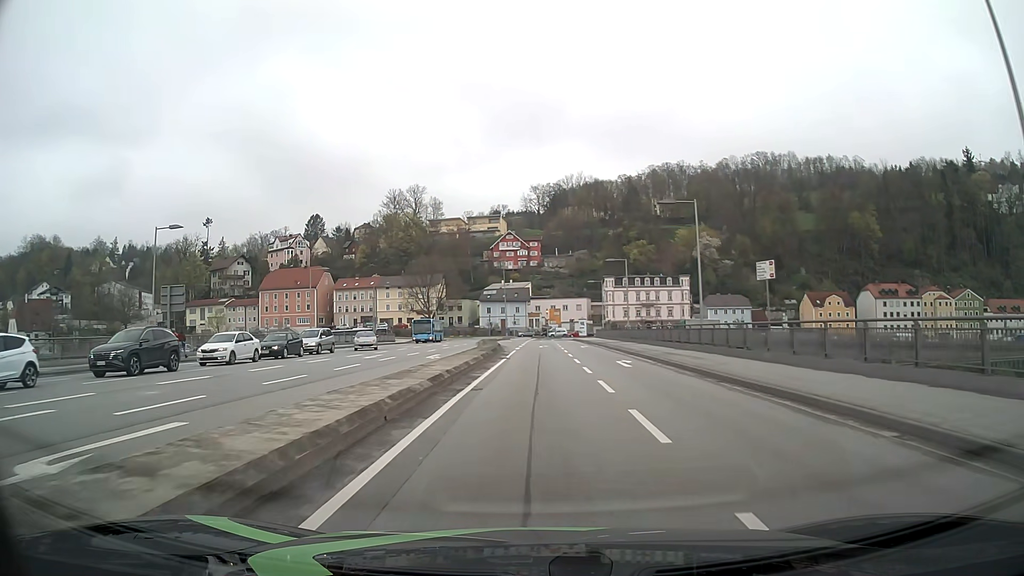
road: primary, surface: asphalt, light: Day
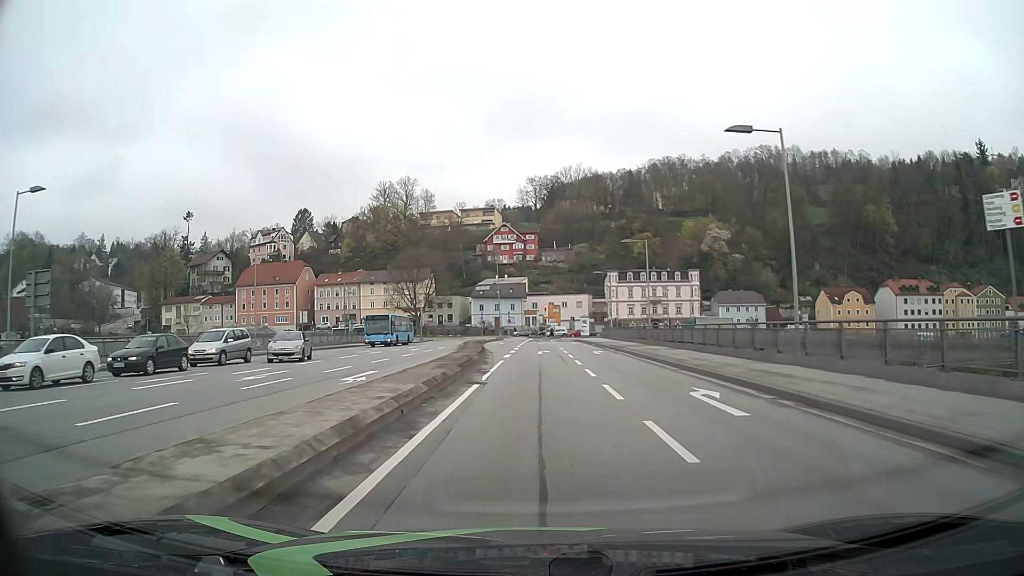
(0.0, +13.2) m; 0°
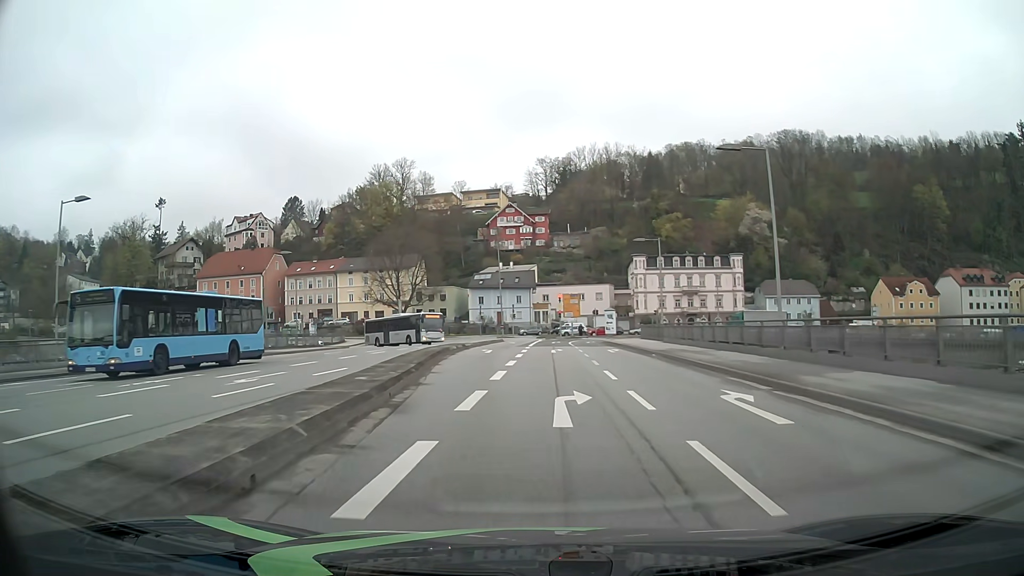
(+0.1, +26.0) m; -1°
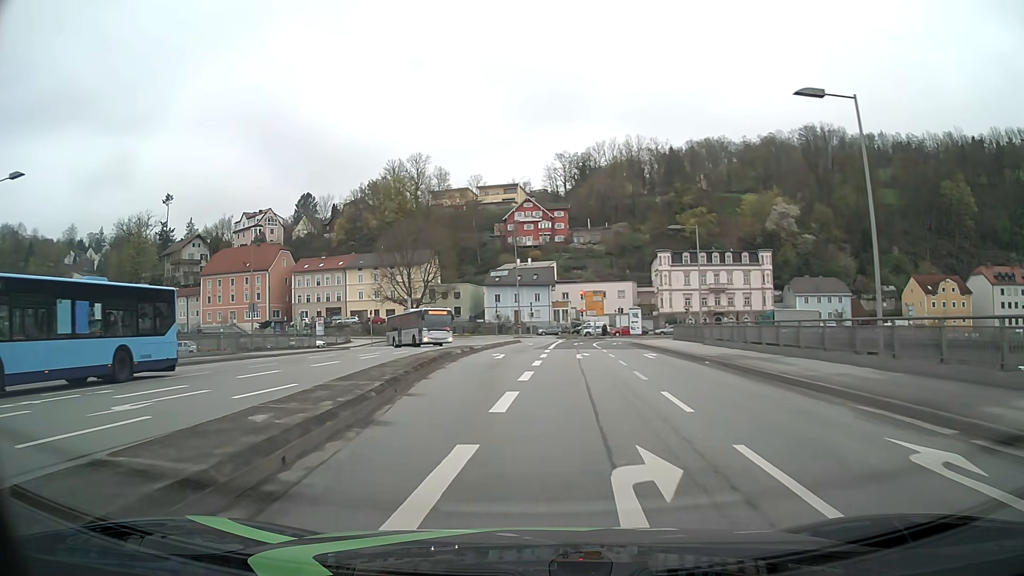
(-0.1, +6.3) m; -1°
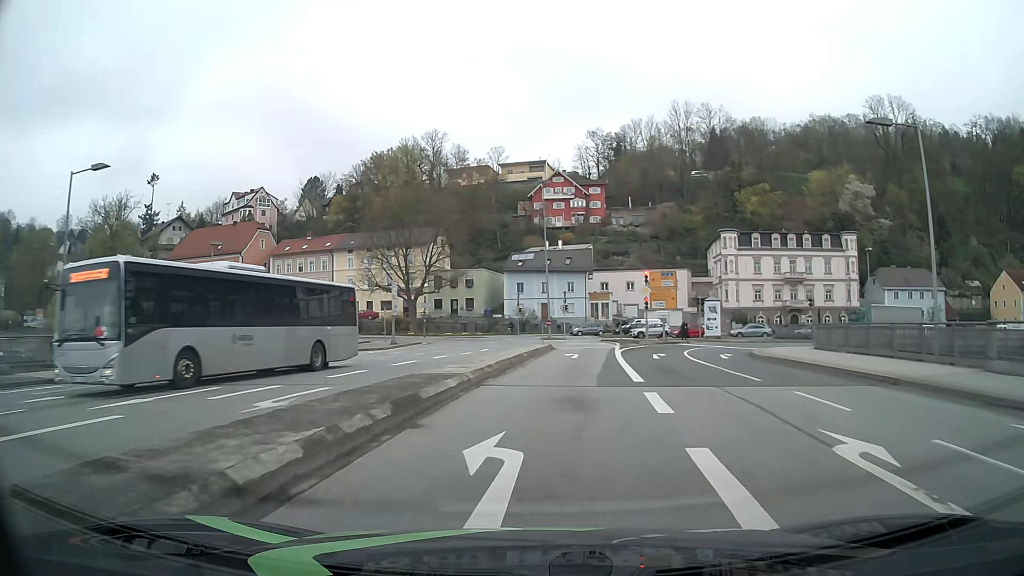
(-1.1, +24.2) m; -3°
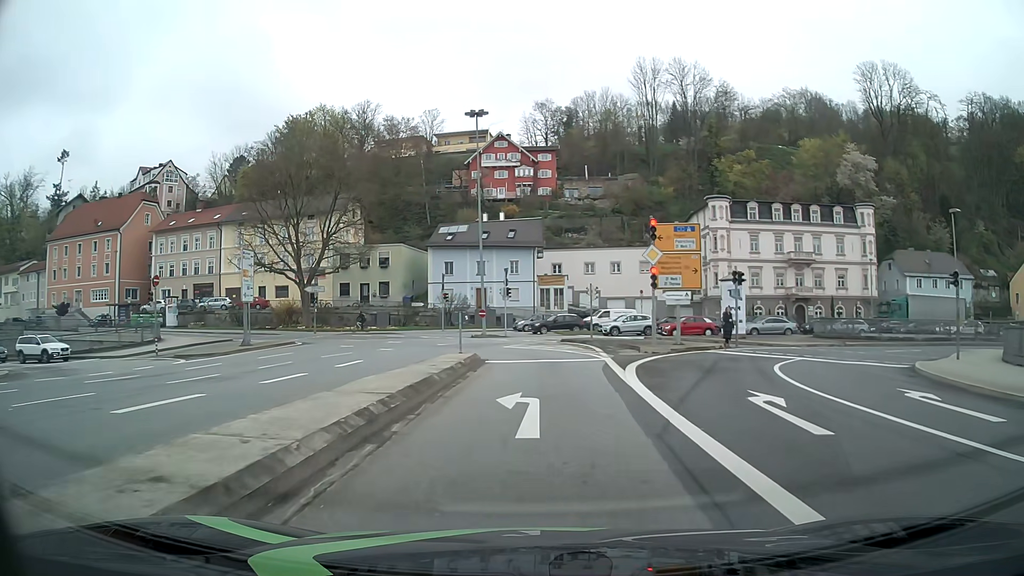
(+0.9, +20.8) m; +5°
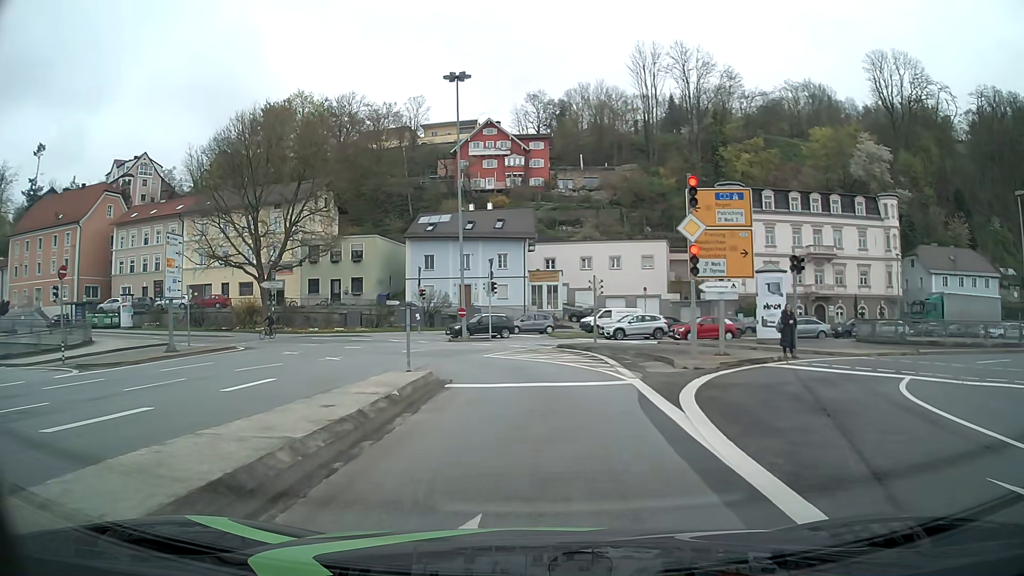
(0.0, +7.6) m; +1°
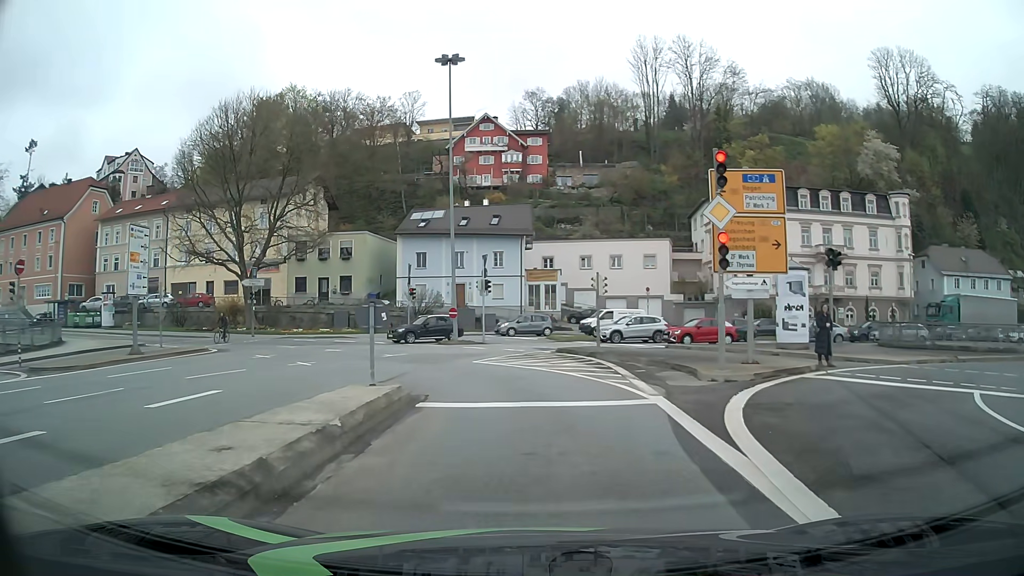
(0.0, +2.9) m; 0°
(0, +10) (-2, +20) (-8, +28) (-15, +35) (-24, +39) (-34, +43) (-43, +46) (-53, +48) (-63, +50) (-72, +52) m
